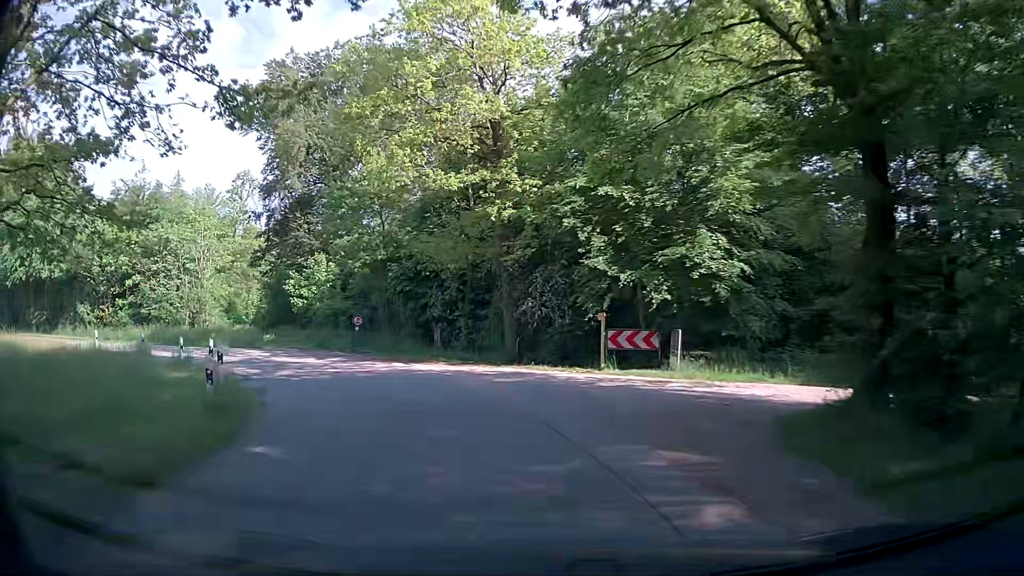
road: unclassified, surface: asphalt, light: Day
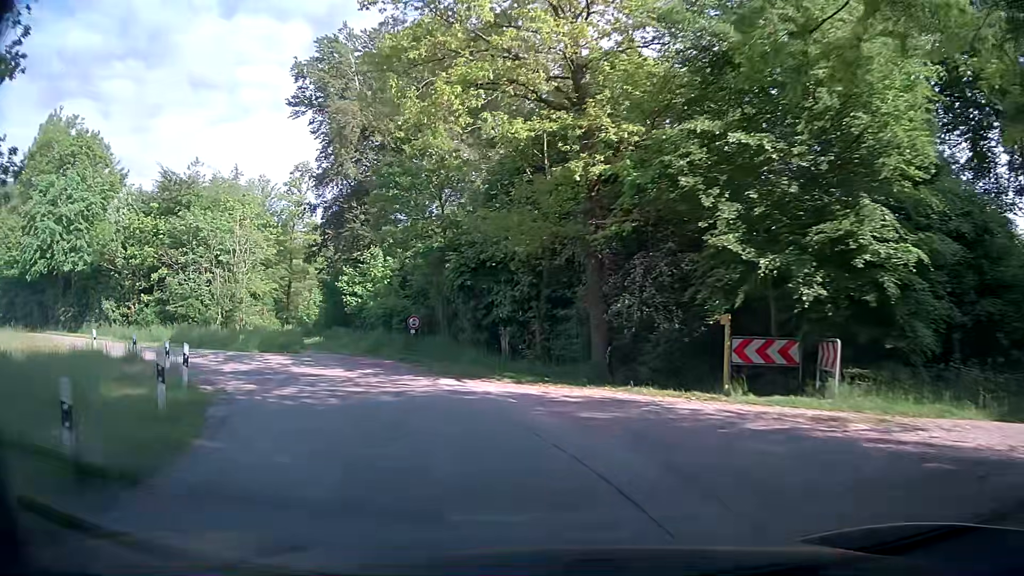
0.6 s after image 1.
(-0.2, +5.3) m; -5°
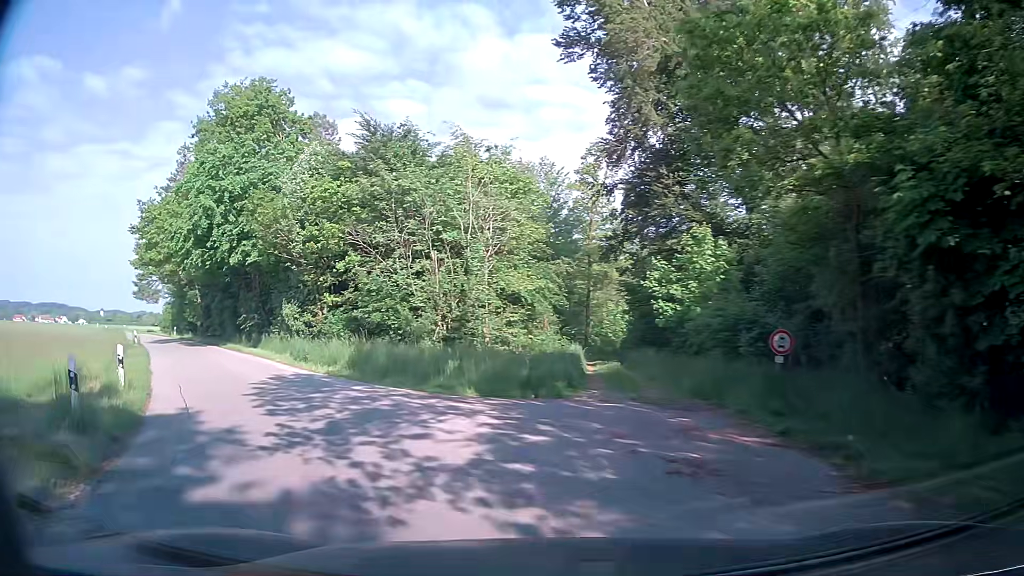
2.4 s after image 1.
(-3.2, +13.8) m; -27°
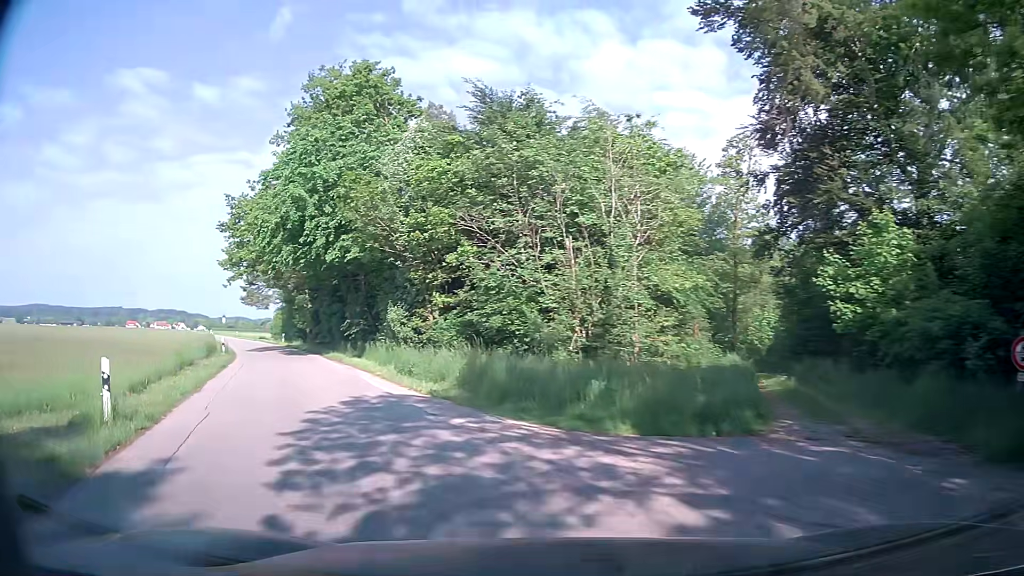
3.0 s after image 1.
(-0.5, +4.7) m; -11°
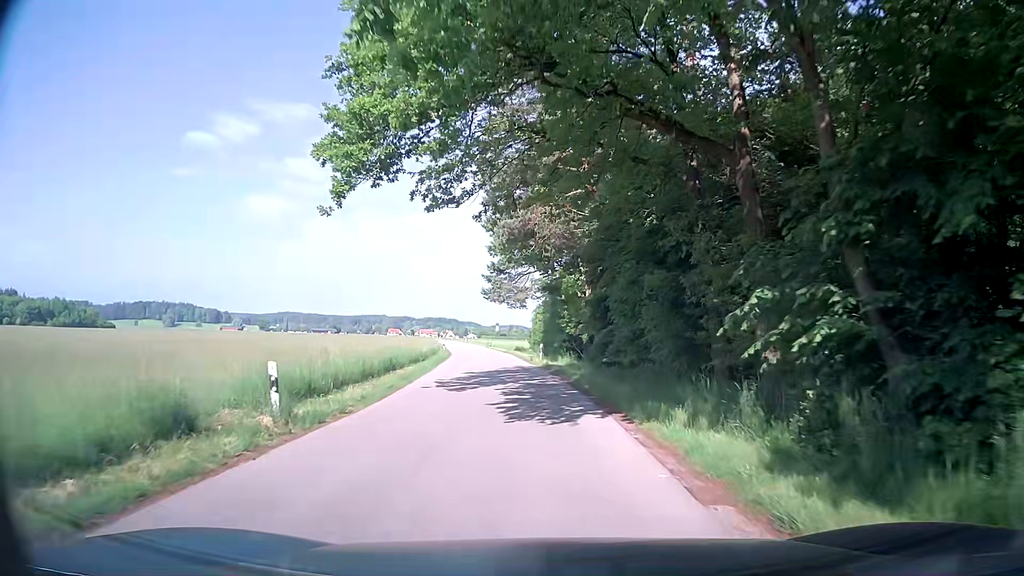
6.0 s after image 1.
(-8.1, +24.3) m; -24°
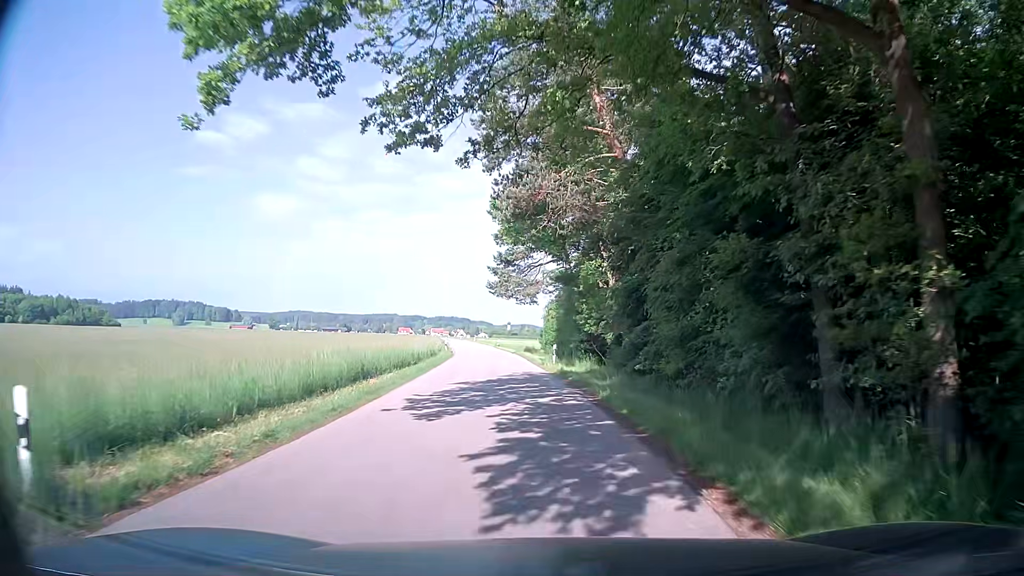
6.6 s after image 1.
(-0.1, +5.9) m; -1°
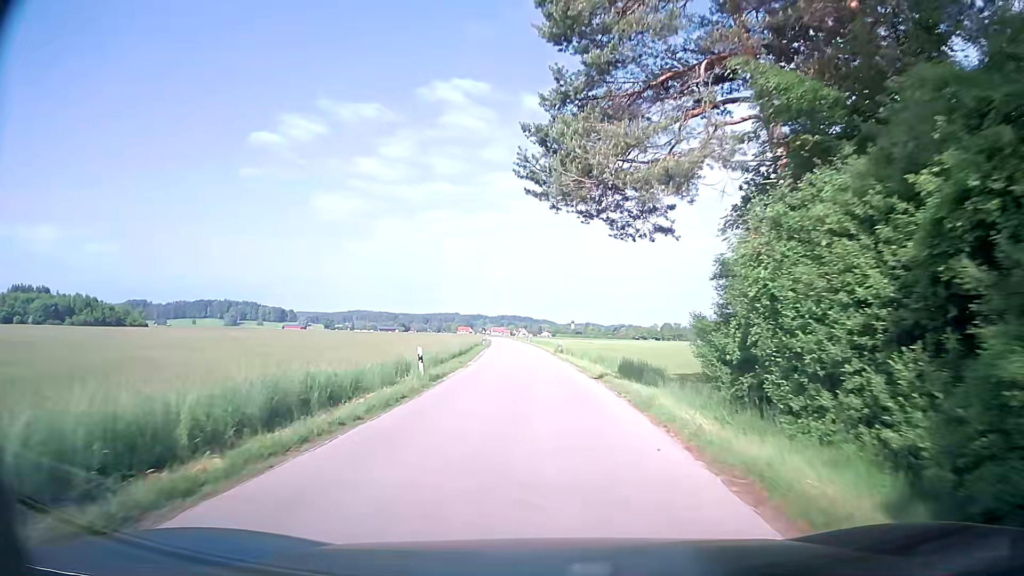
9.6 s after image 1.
(-1.7, +33.8) m; -5°
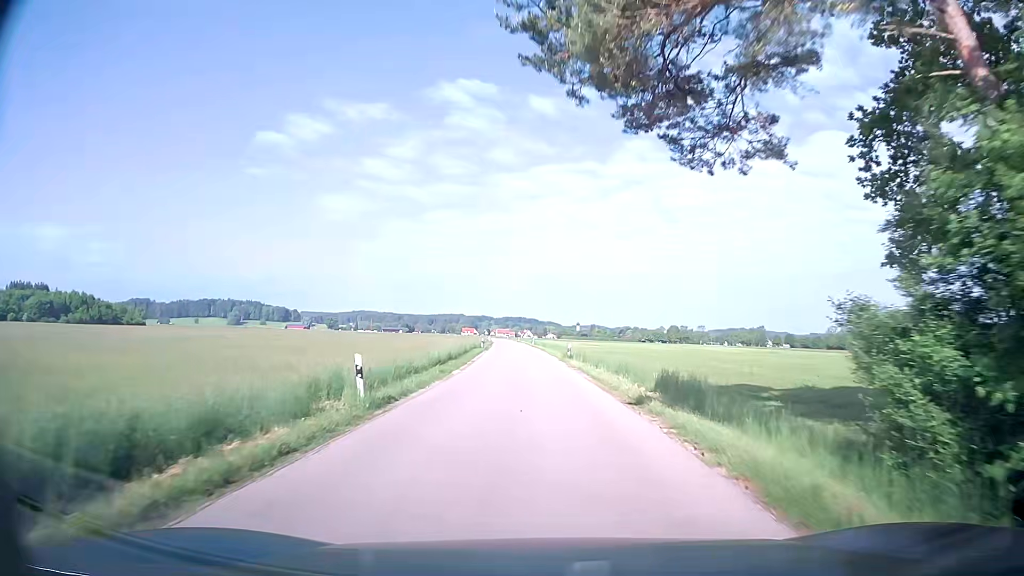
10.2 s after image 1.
(0.0, +7.6) m; 0°
(0, +10) (0, +20) (0, +30) (-1, +40) (-1, +50) (-2, +60) (-3, +70) (-3, +80) (-4, +90) (-5, +100) m
